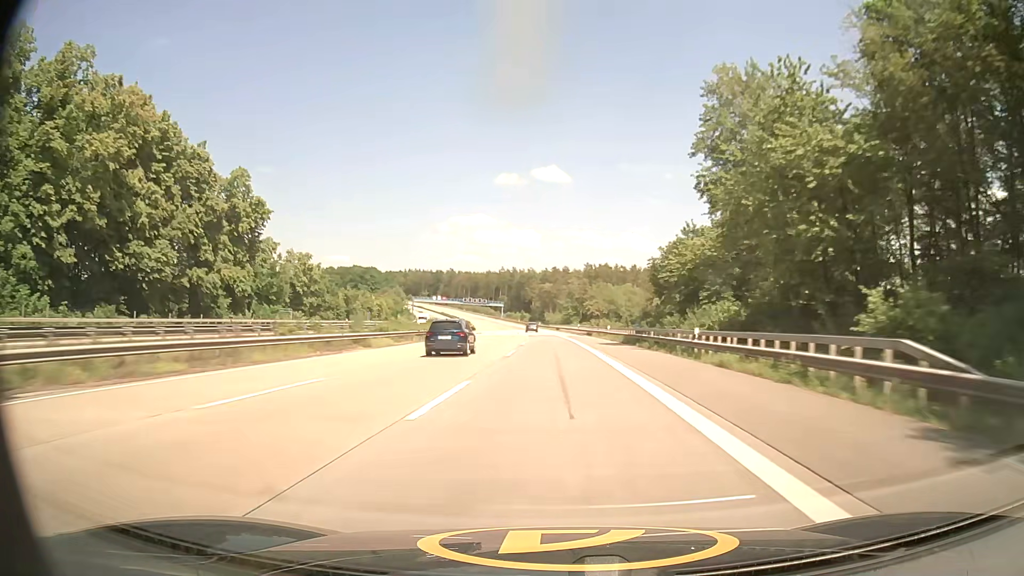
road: motorway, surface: asphalt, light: Day
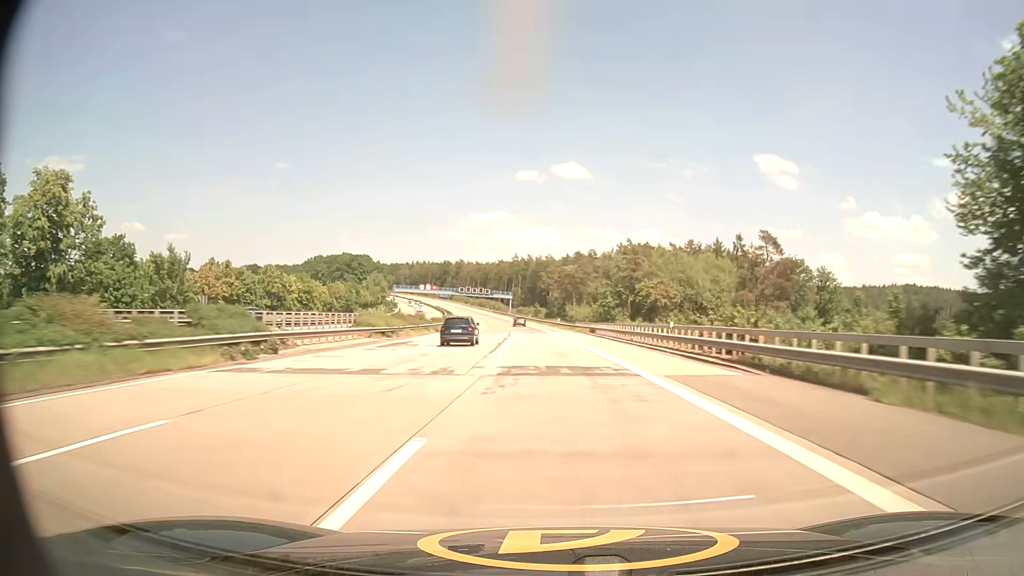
(-0.9, +62.0) m; -2°
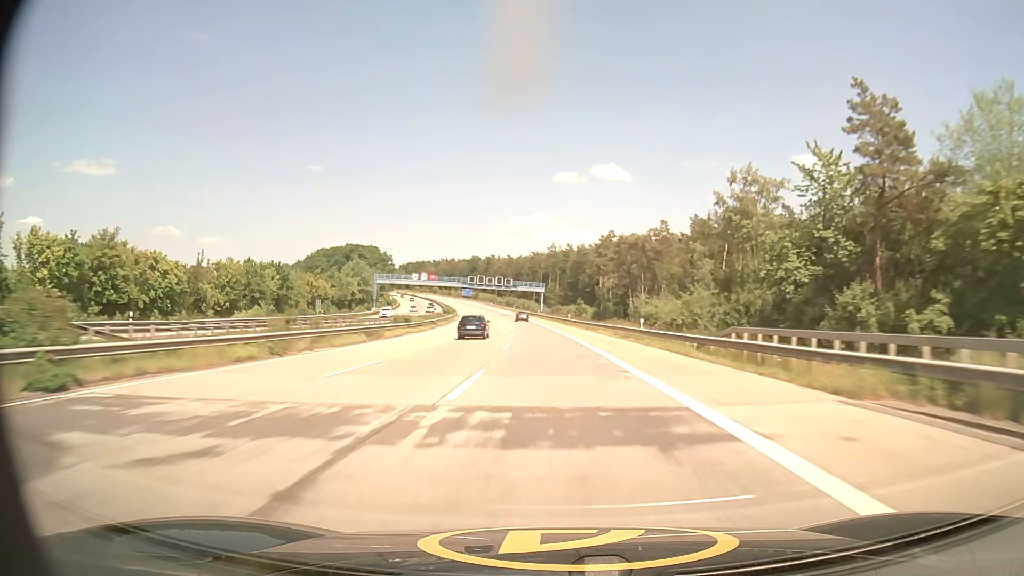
(-1.7, +61.6) m; -3°
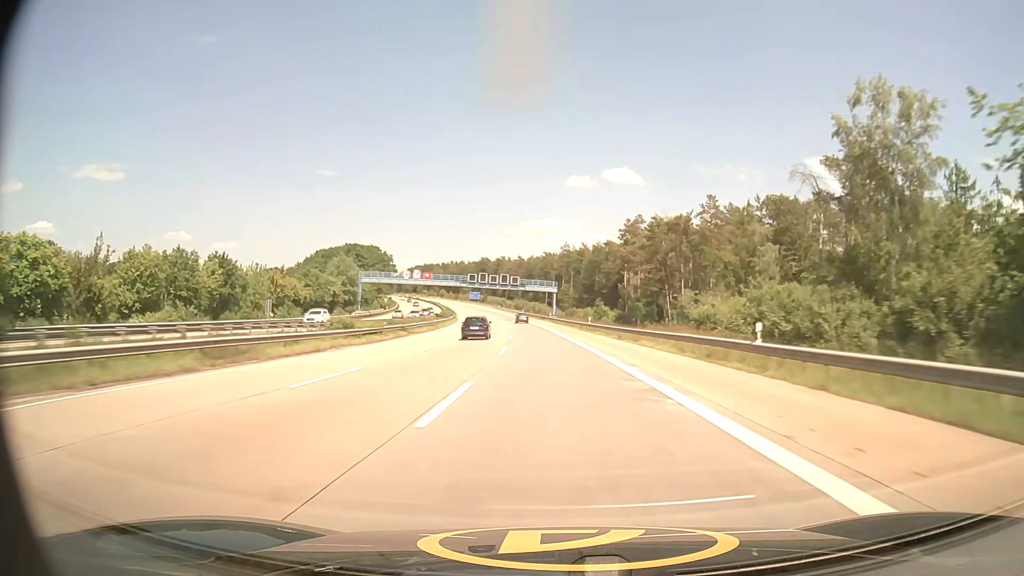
(-0.2, +20.5) m; -1°
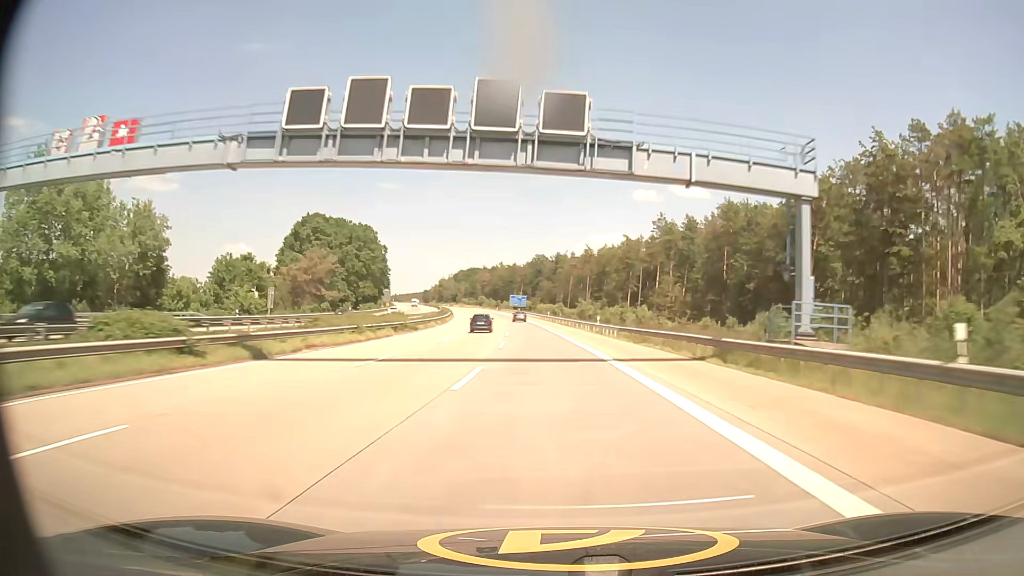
(-5.1, +102.8) m; -6°
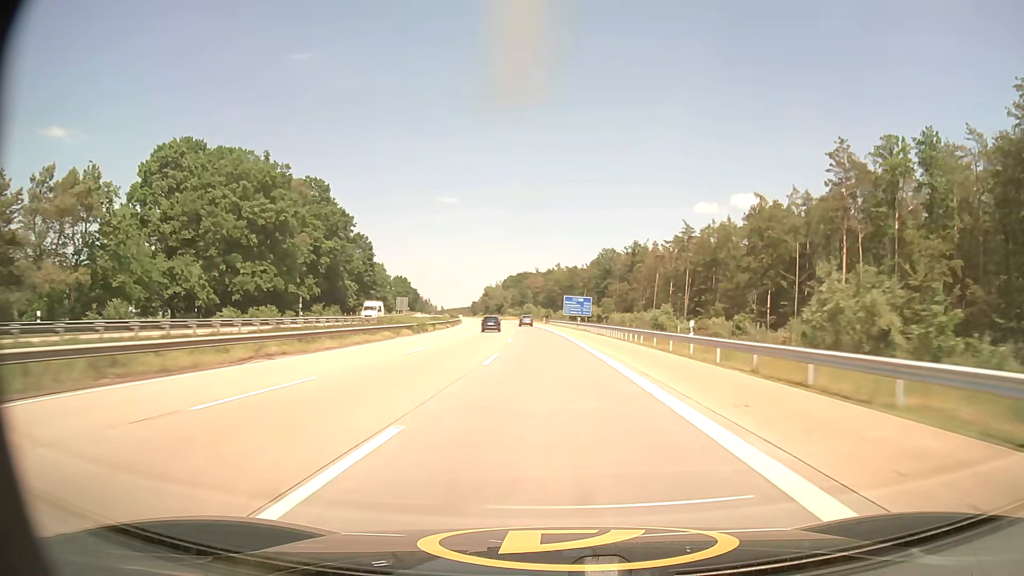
(-3.4, +82.0) m; -5°
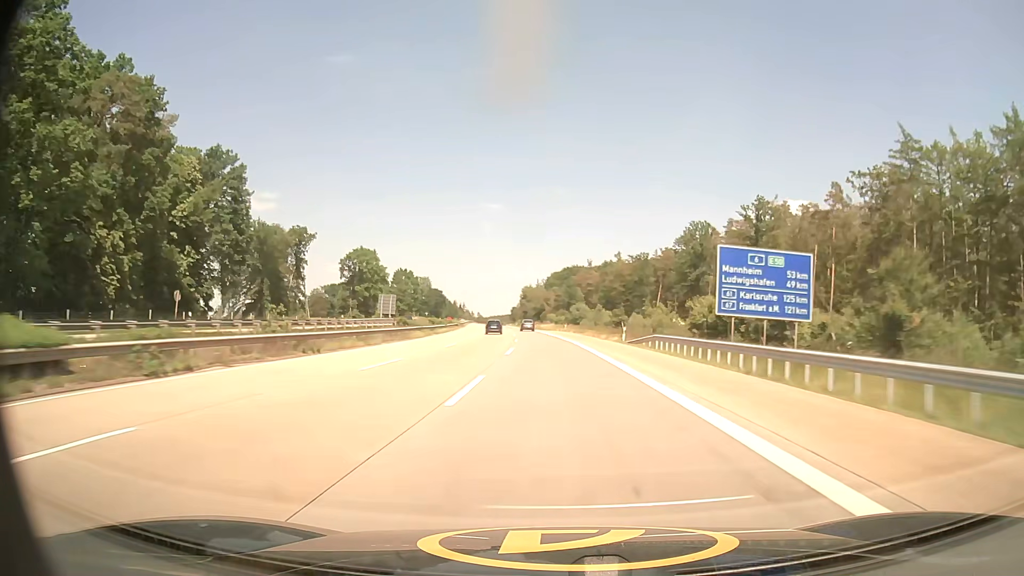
(-3.2, +81.3) m; -4°
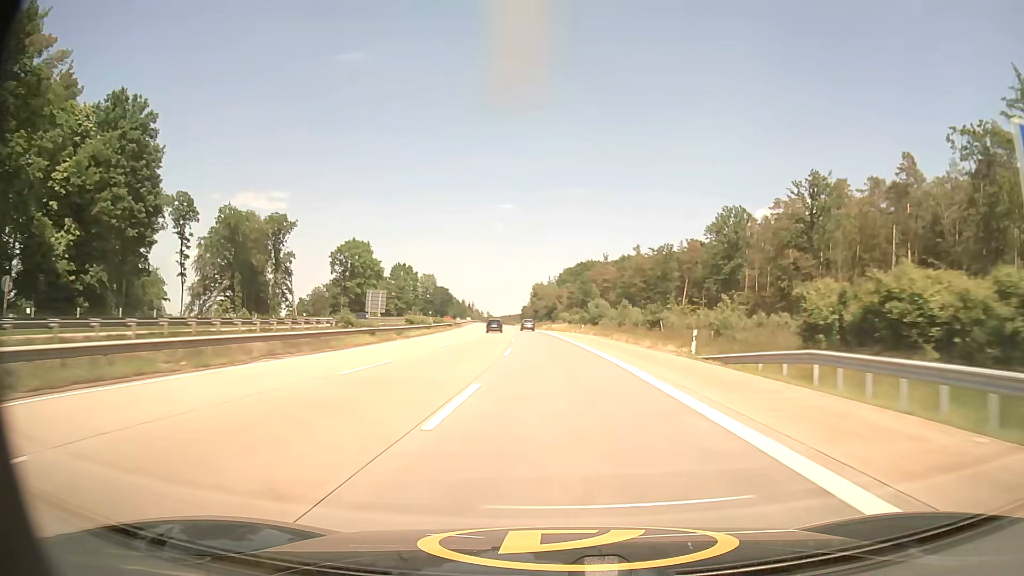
(-0.2, +20.3) m; -1°
(0, +10) (0, +20) (0, +30) (-1, +40) (-1, +50) (-2, +60) (-2, +70) (-3, +80) (-3, +90) (-4, +100) m
